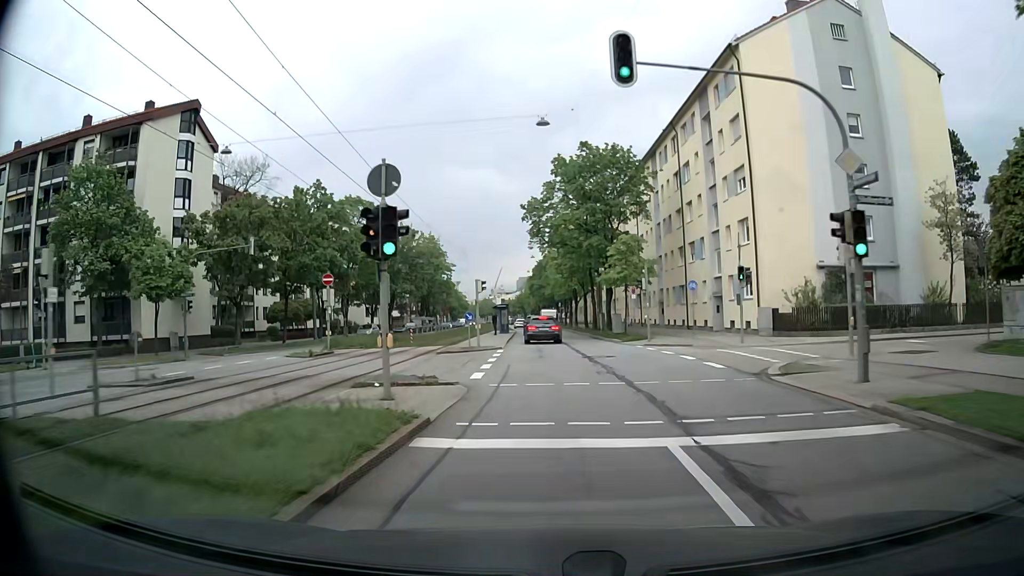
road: secondary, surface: asphalt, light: Day
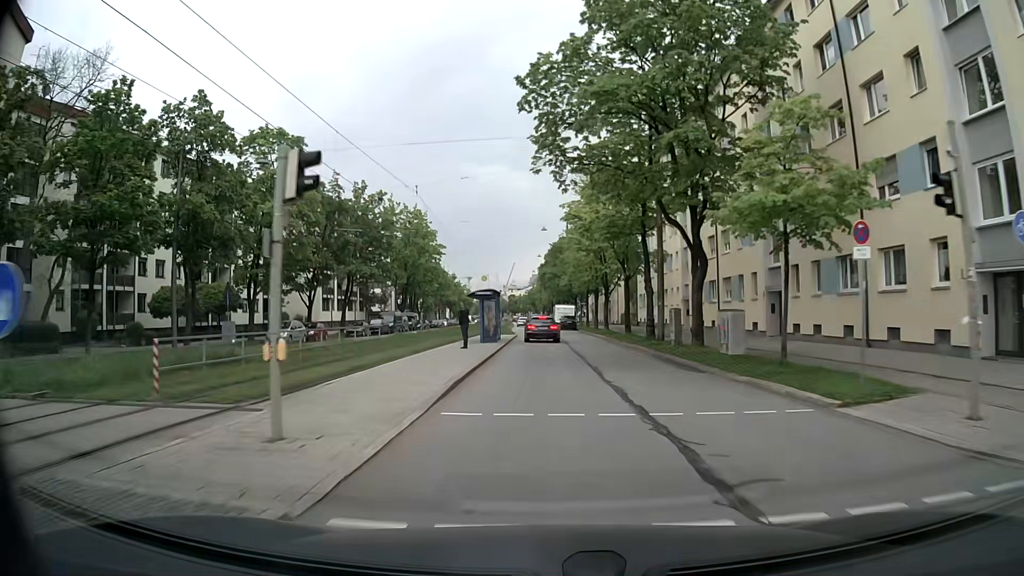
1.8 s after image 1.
(-0.3, +26.2) m; -1°
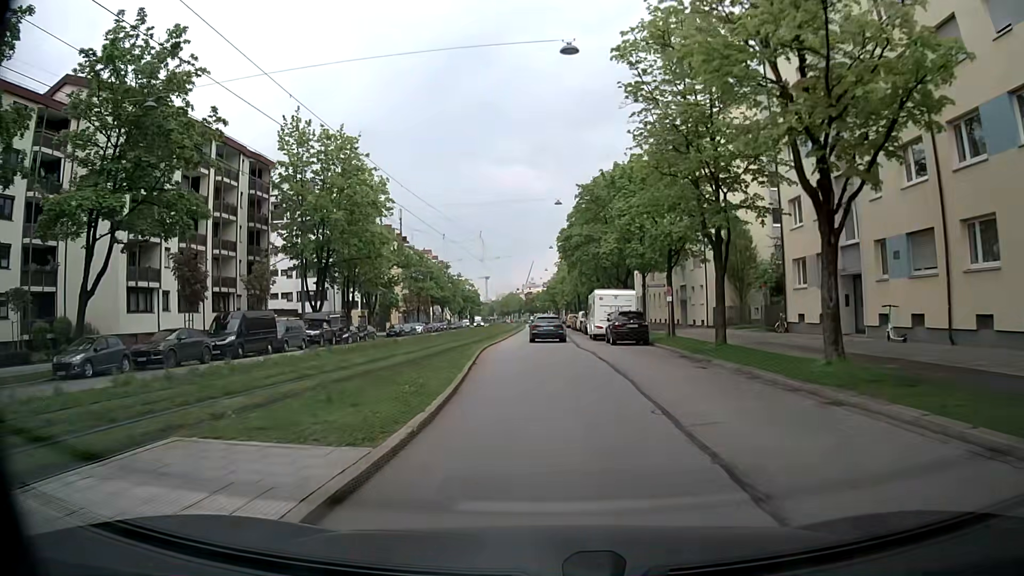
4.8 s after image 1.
(-0.5, +42.9) m; -1°
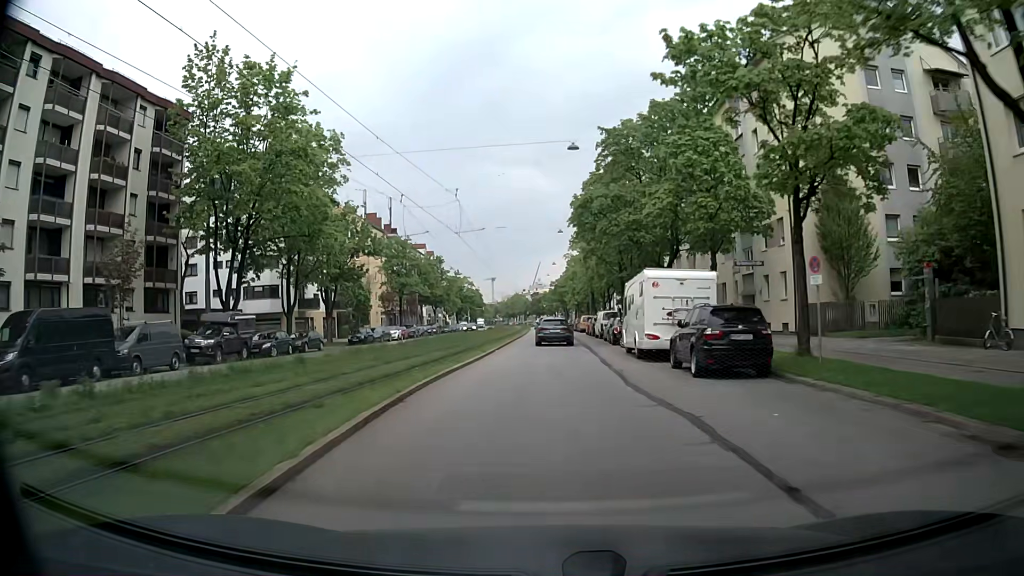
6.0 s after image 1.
(-0.3, +17.0) m; -1°
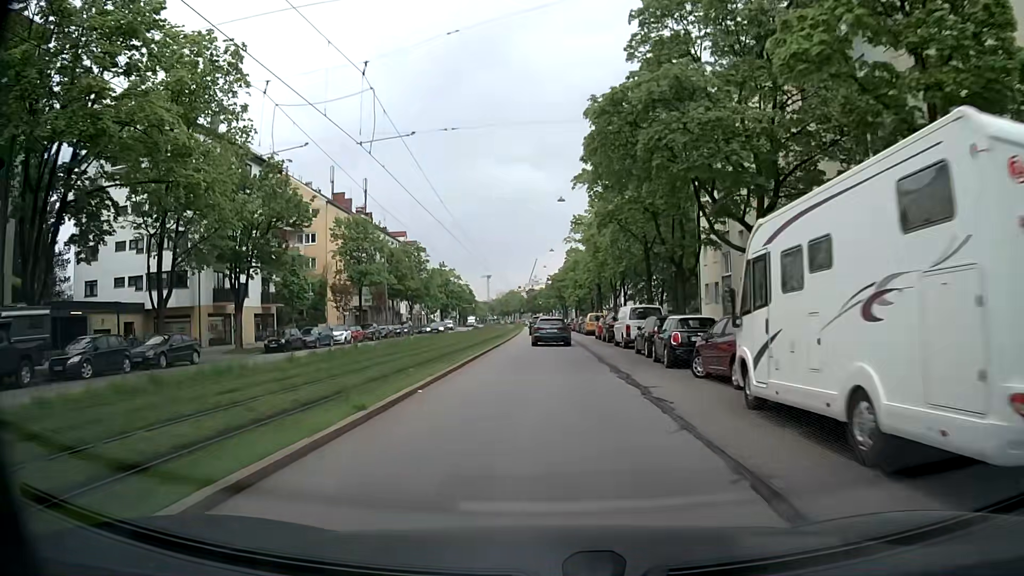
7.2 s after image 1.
(0.0, +17.0) m; 0°
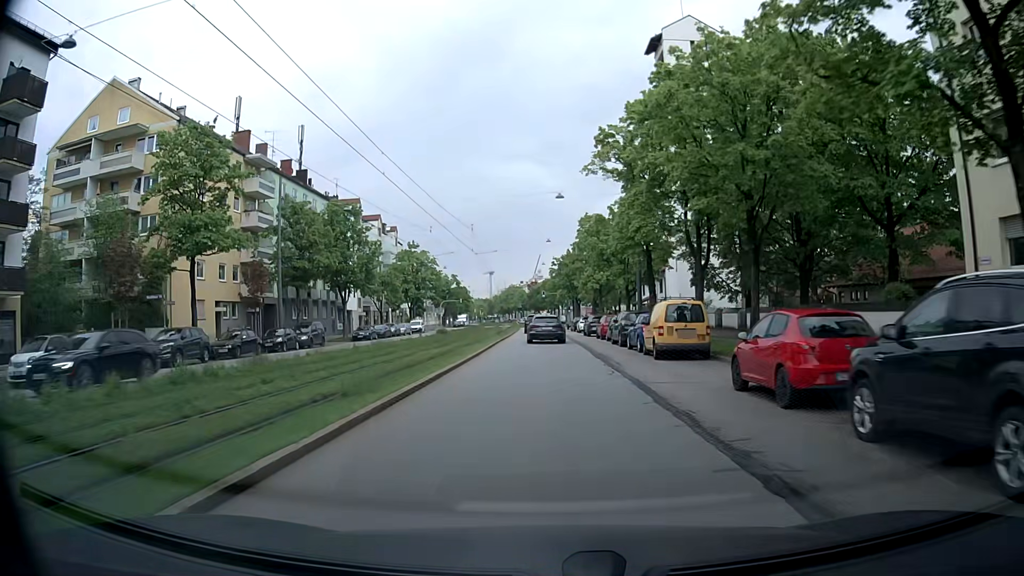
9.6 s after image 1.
(0.0, +34.3) m; -1°
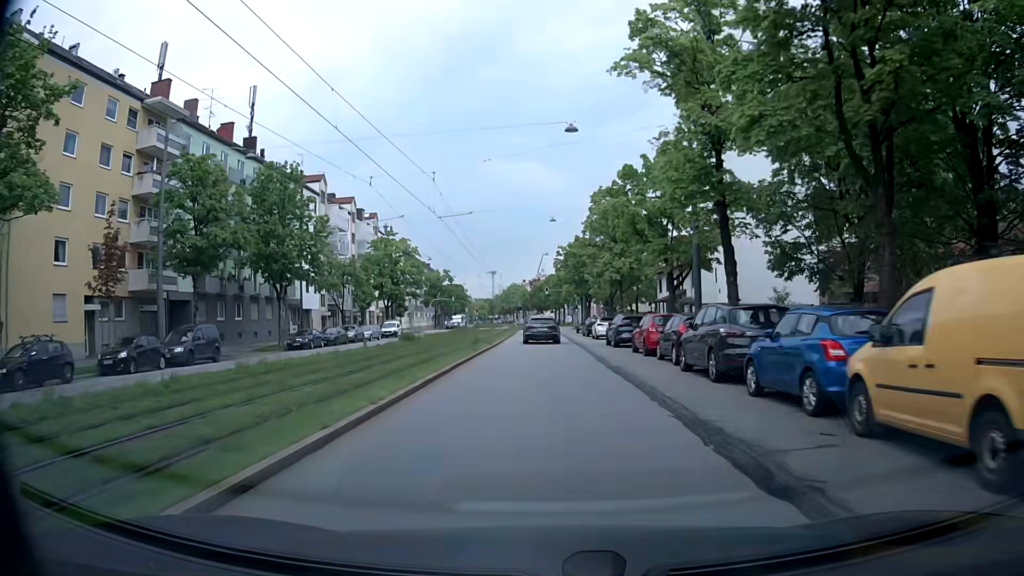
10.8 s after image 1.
(0.0, +16.6) m; -1°
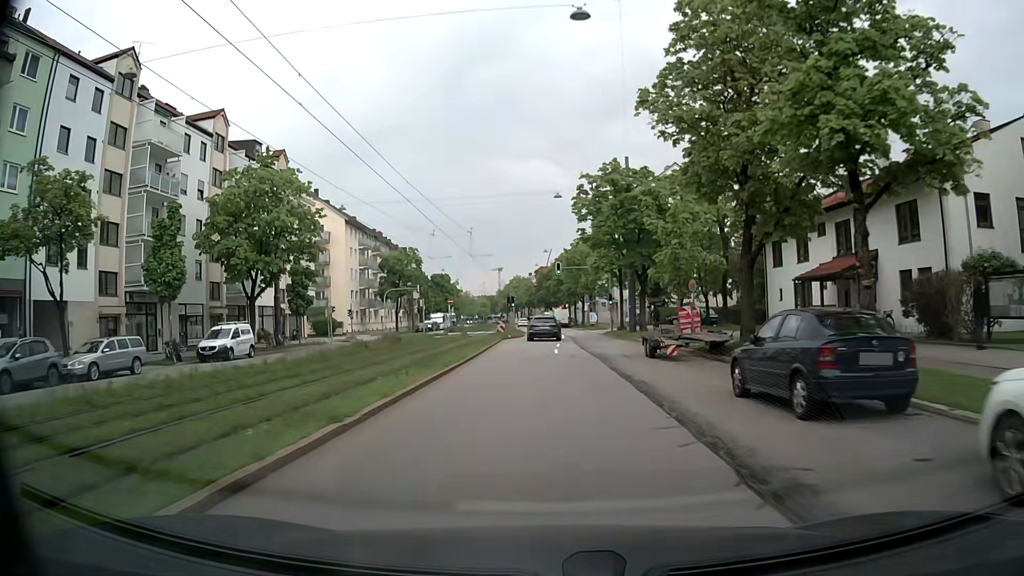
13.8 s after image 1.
(+0.1, +41.3) m; 0°
(0, +10) (0, +20) (-1, +30) (-1, +40) (-1, +50) (-1, +60) (-1, +70) (-2, +80) (-3, +90) (-4, +100) m
